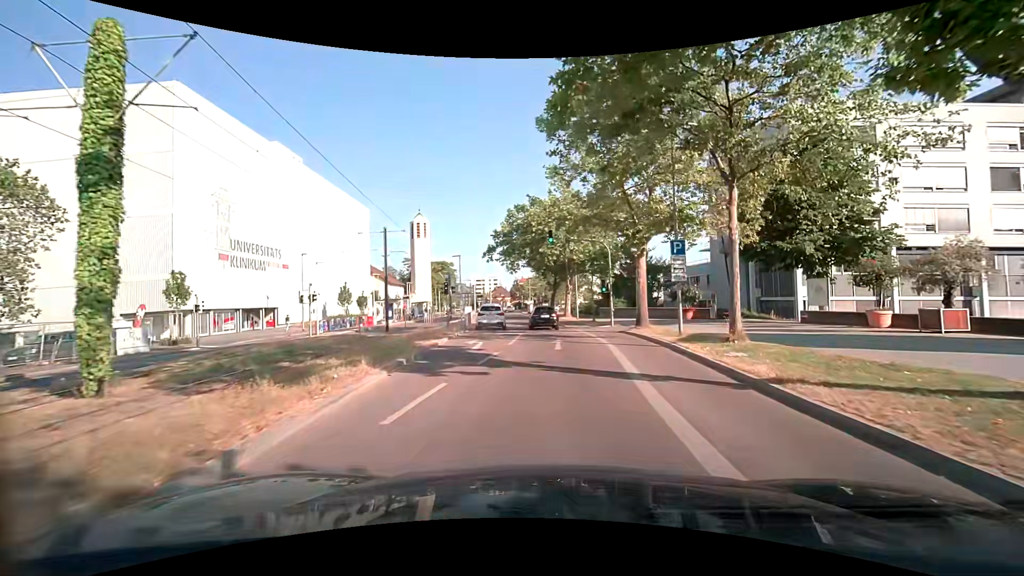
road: secondary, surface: asphalt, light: Day
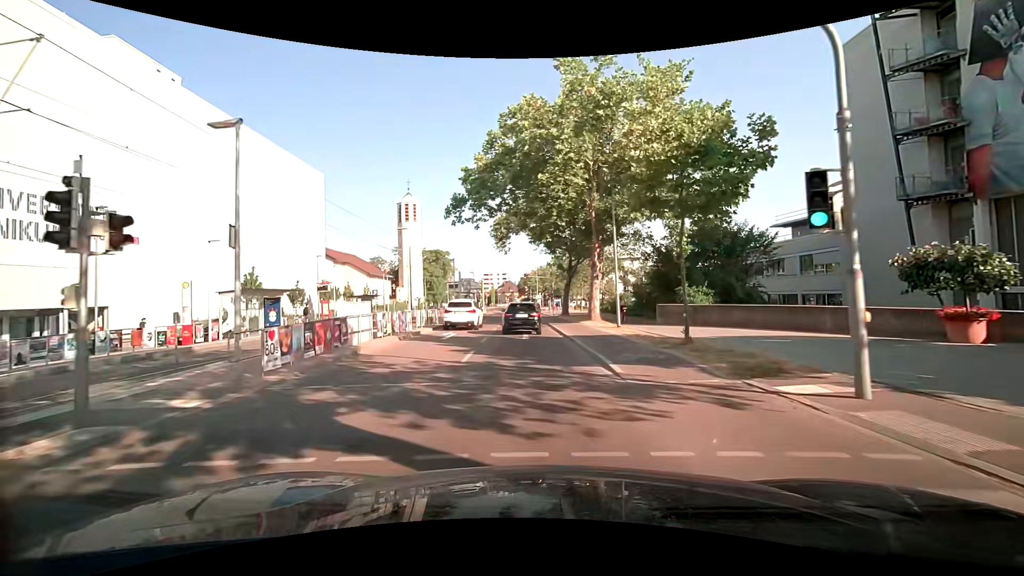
(+0.5, +25.7) m; -1°
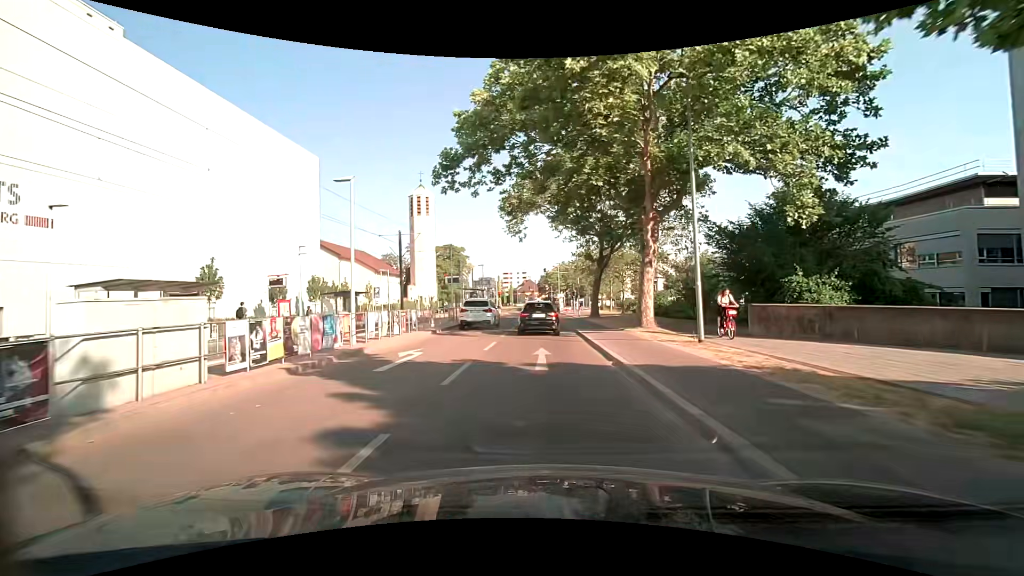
(-0.3, +9.8) m; -3°
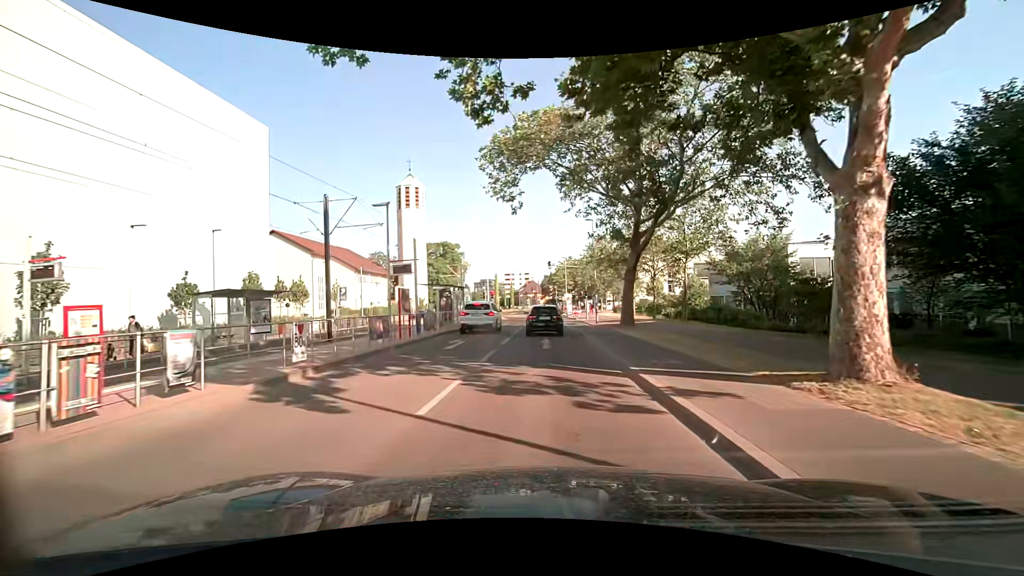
(-0.1, +14.0) m; 0°
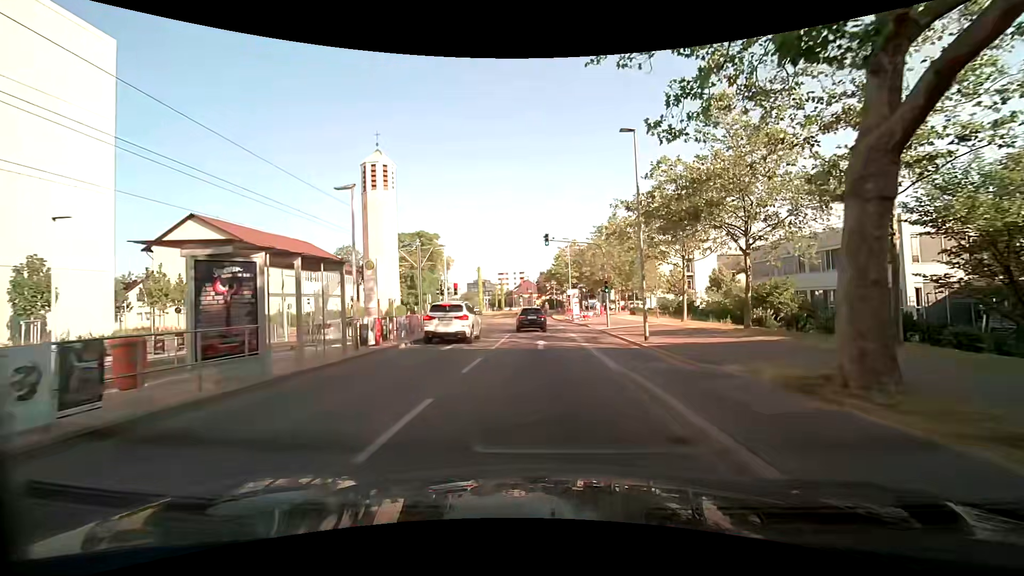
(+0.1, +20.1) m; 0°
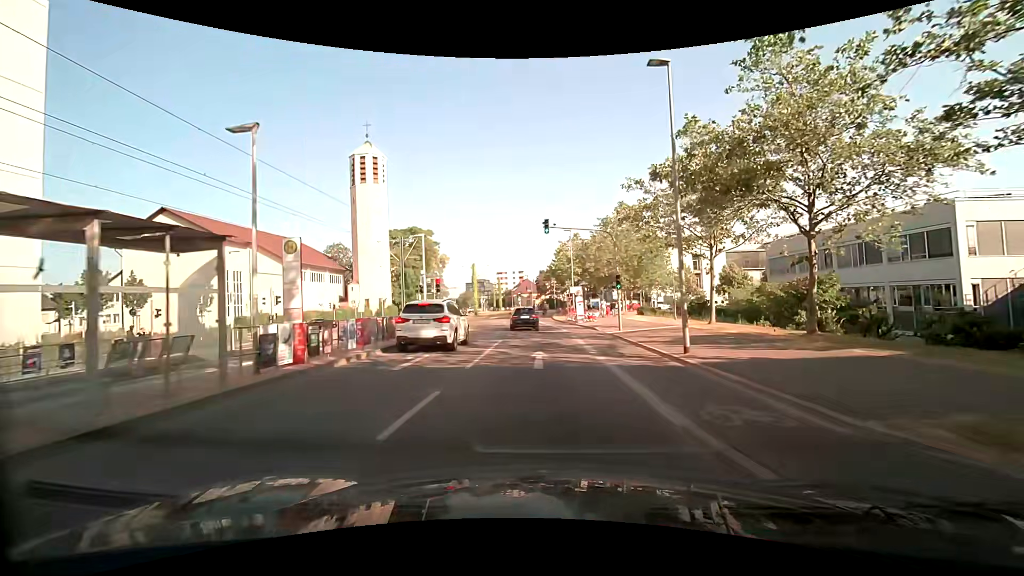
(+0.1, +5.4) m; +1°
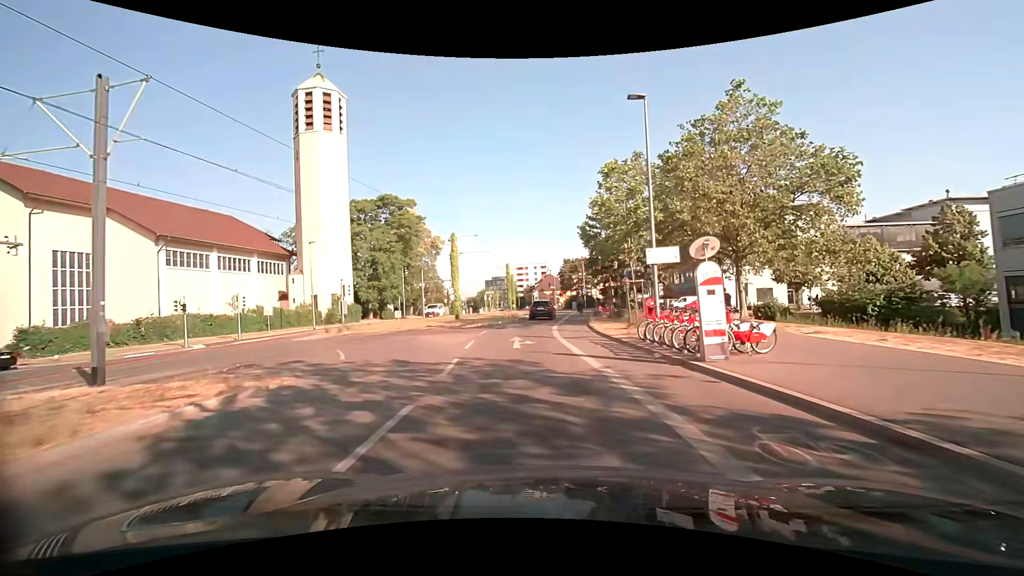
(-0.3, +28.5) m; -3°
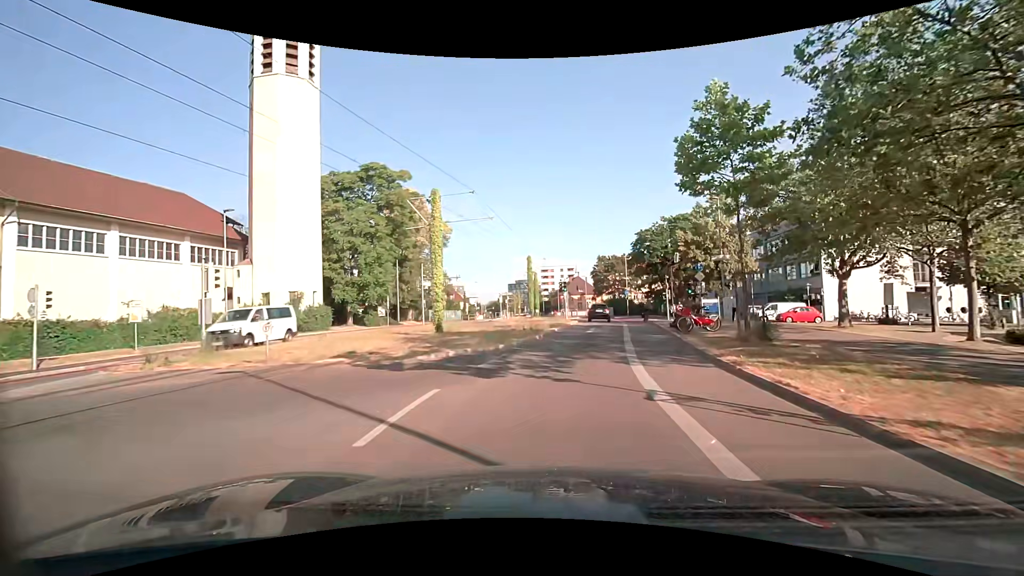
(-0.7, +17.1) m; -3°
(+1, +10) (+2, +20) (+3, +30) (+5, +40) (+6, +50) (+6, +60) (+6, +70) (+6, +80) (+4, +89) (+3, +99) m
